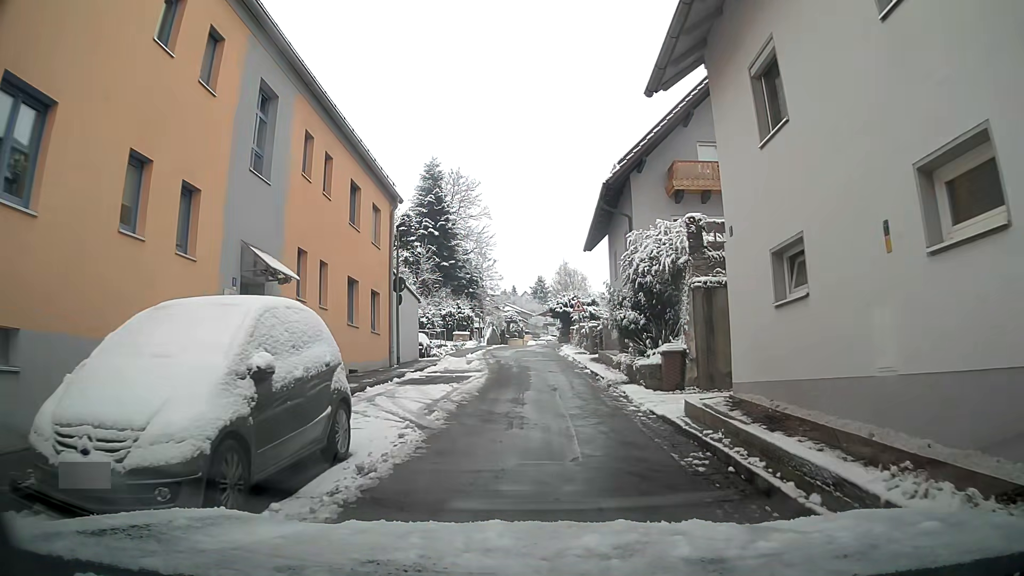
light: Day
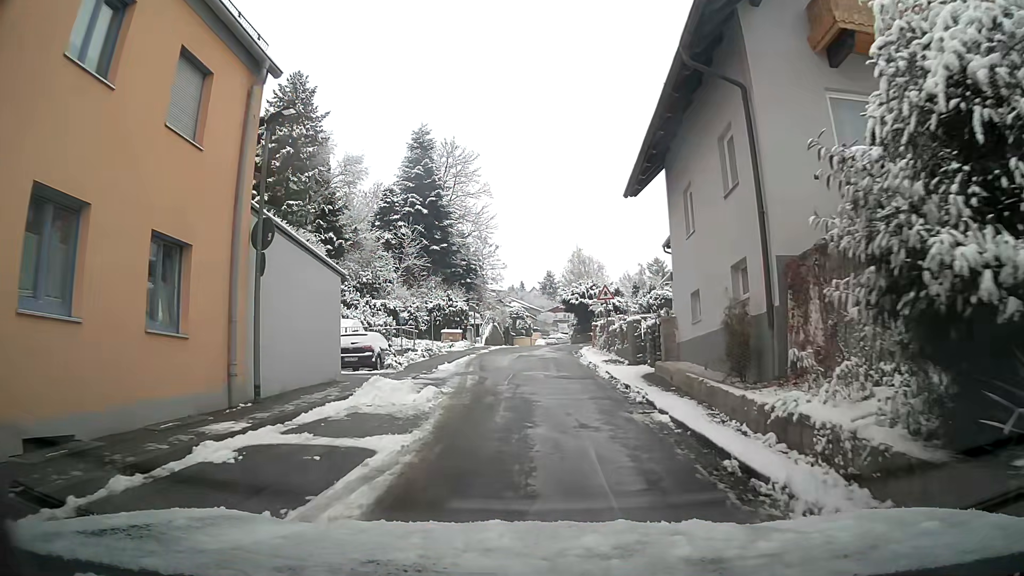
(-0.1, +13.1) m; -1°
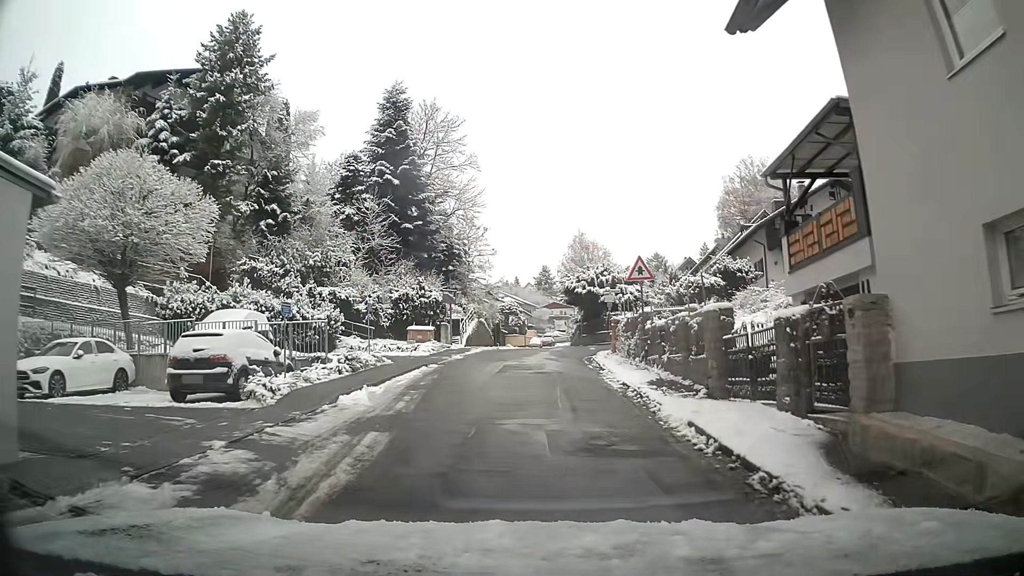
(-0.1, +11.7) m; 0°
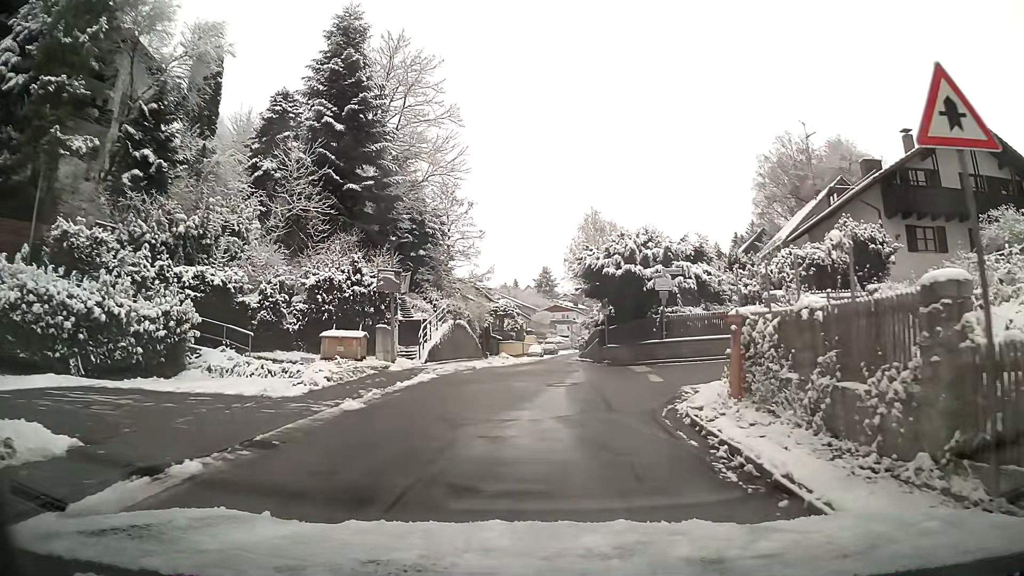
(+0.1, +15.9) m; 0°
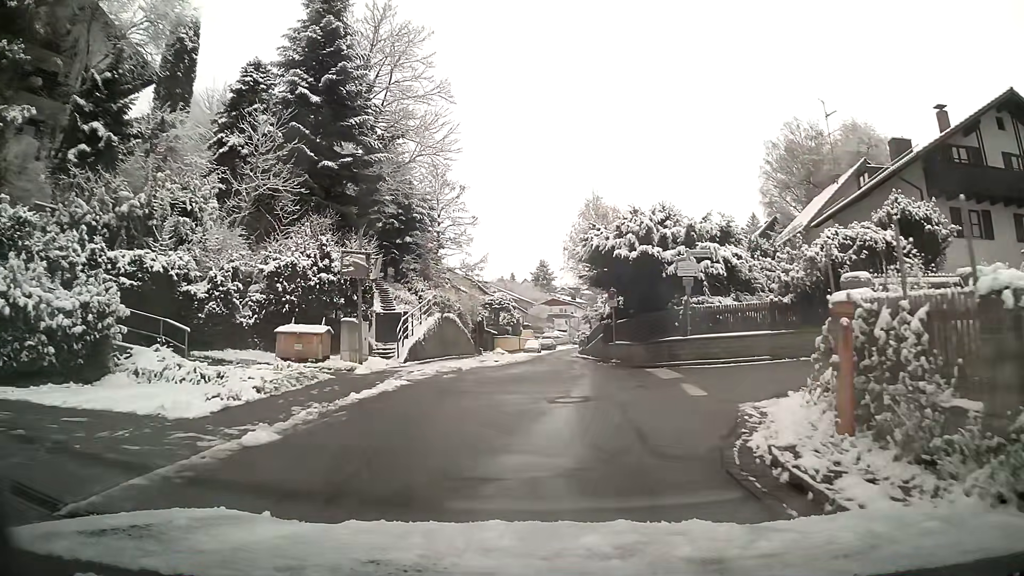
(0.0, +3.9) m; 0°
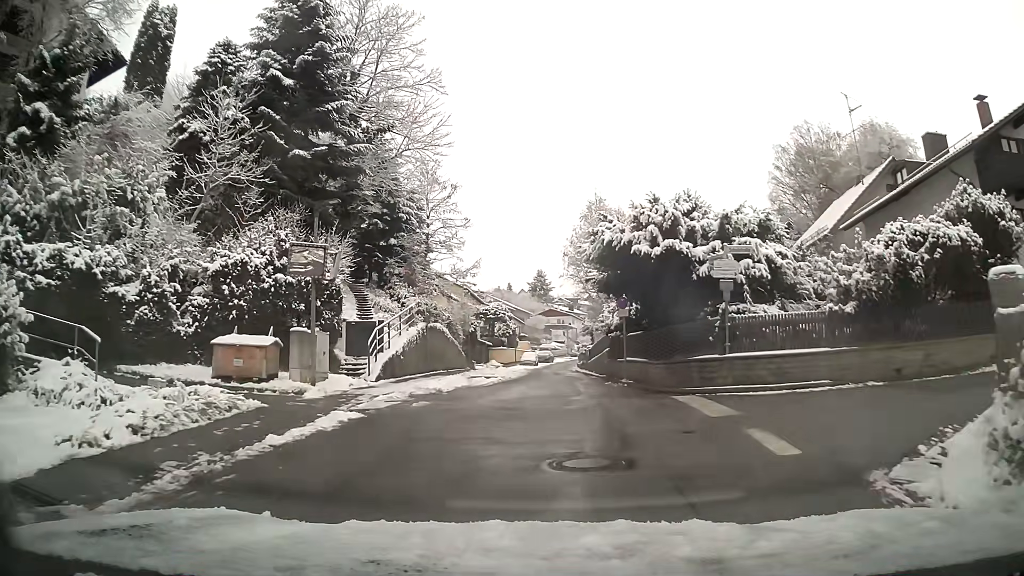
(0.0, +3.9) m; 0°
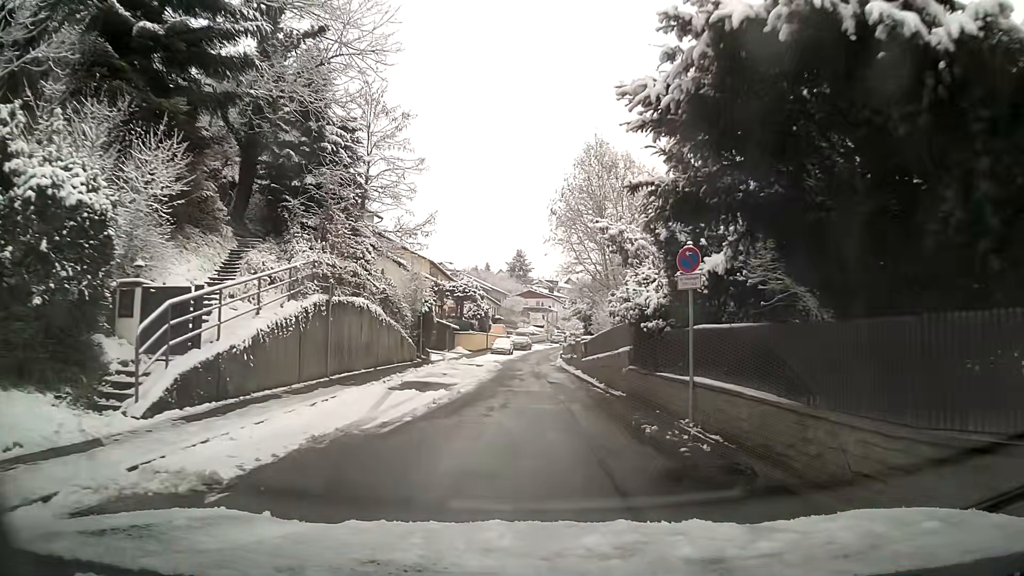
(+0.2, +11.8) m; +2°
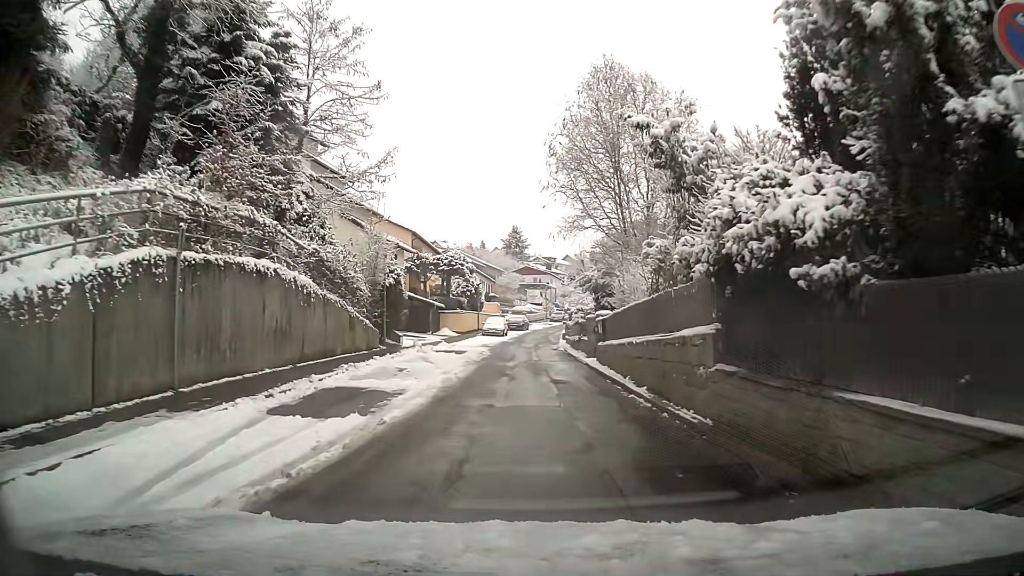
(+0.1, +8.1) m; 0°
(0, +10) (0, +20) (-1, +30) (-1, +40) (0, +50) (+1, +60) (+2, +70) (+3, +80) (+6, +90) (+8, +99) m
